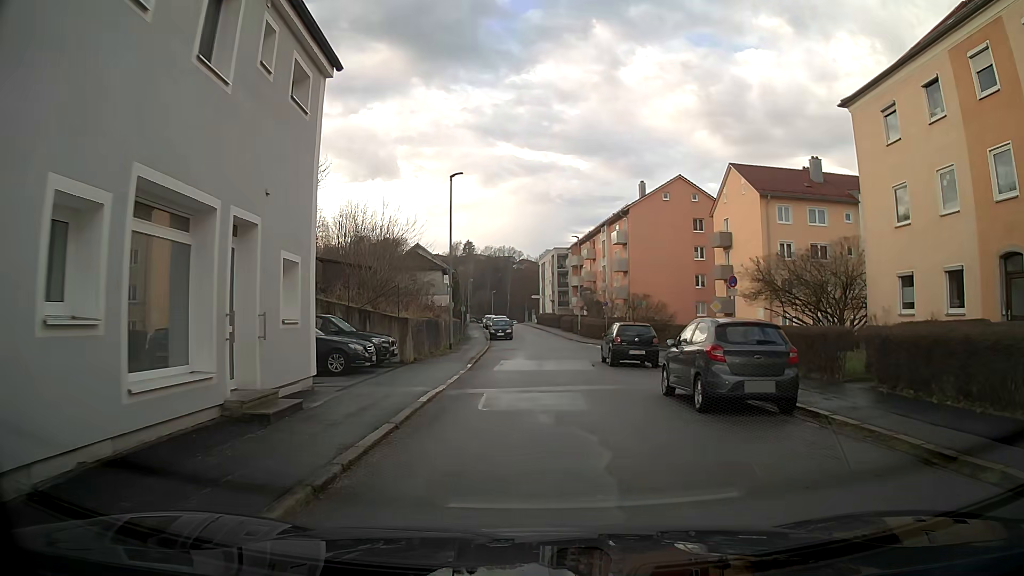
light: Day
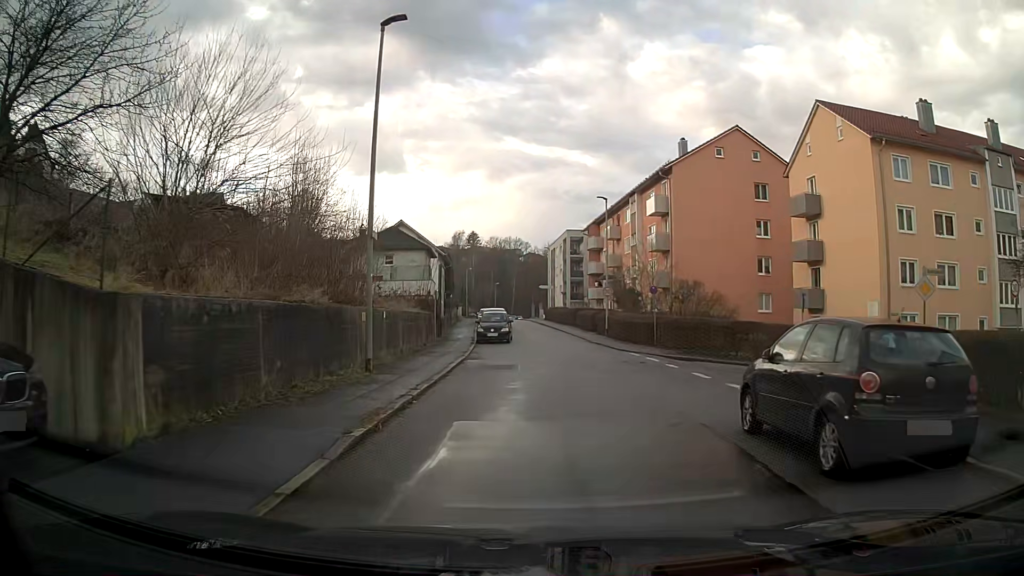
(-0.1, +16.4) m; -1°
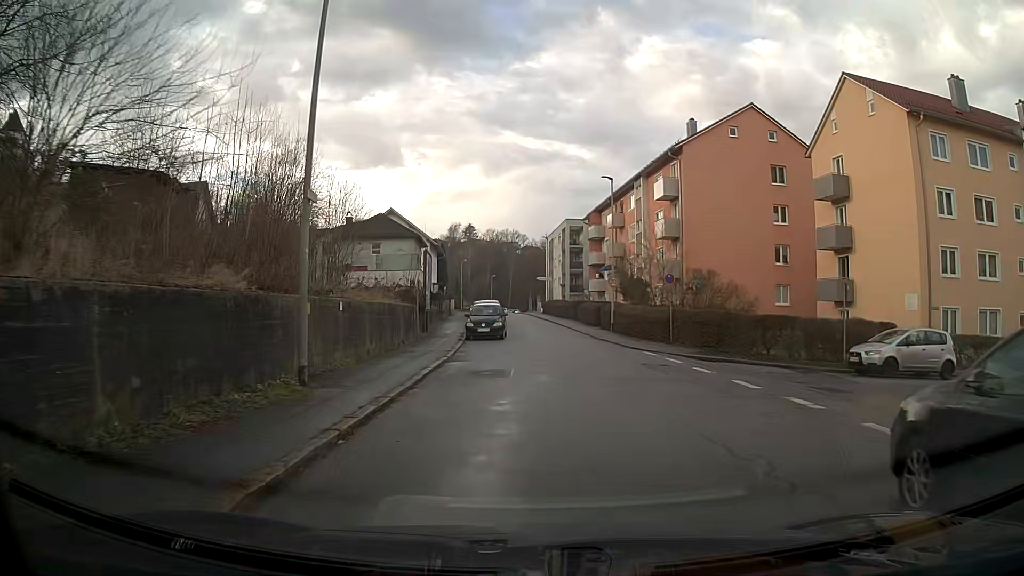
(0.0, +4.1) m; +1°
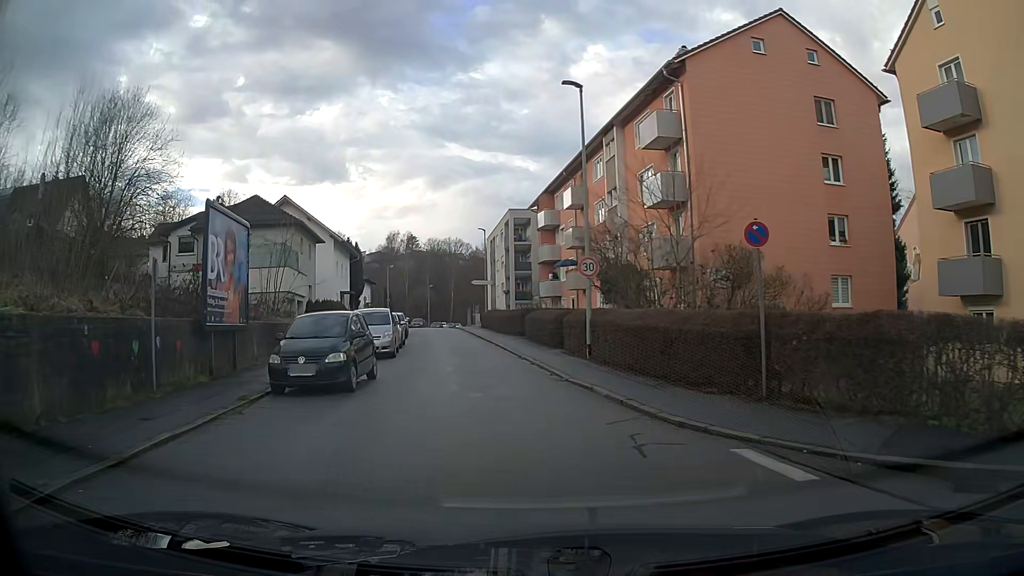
(+1.0, +16.4) m; +3°
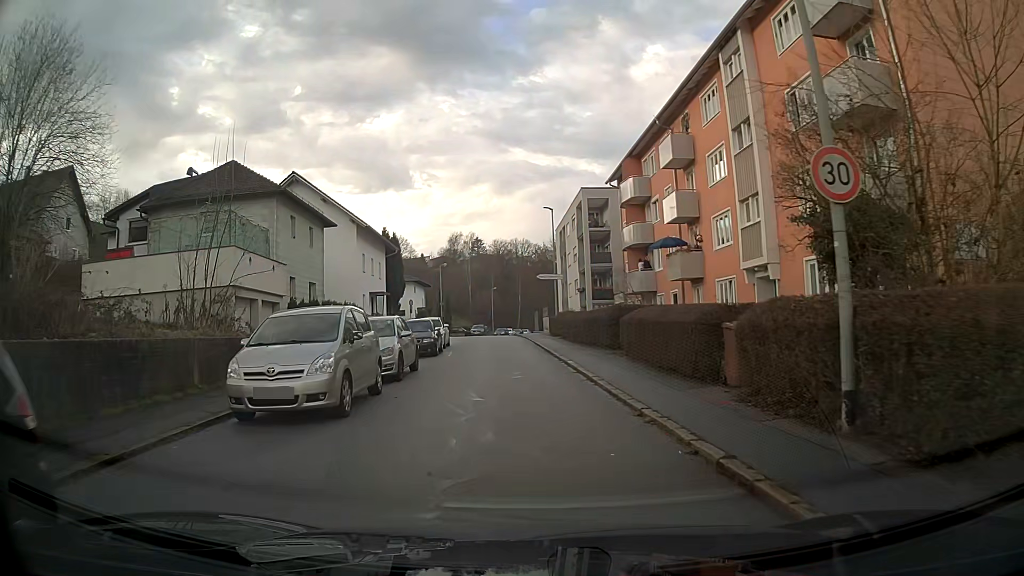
(-0.7, +12.7) m; -6°
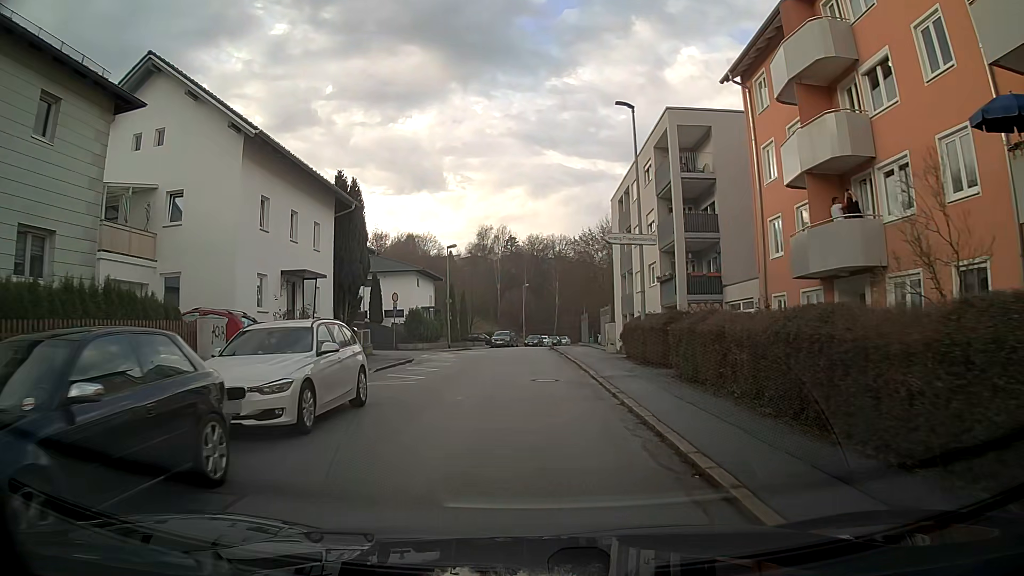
(-0.7, +22.4) m; -3°
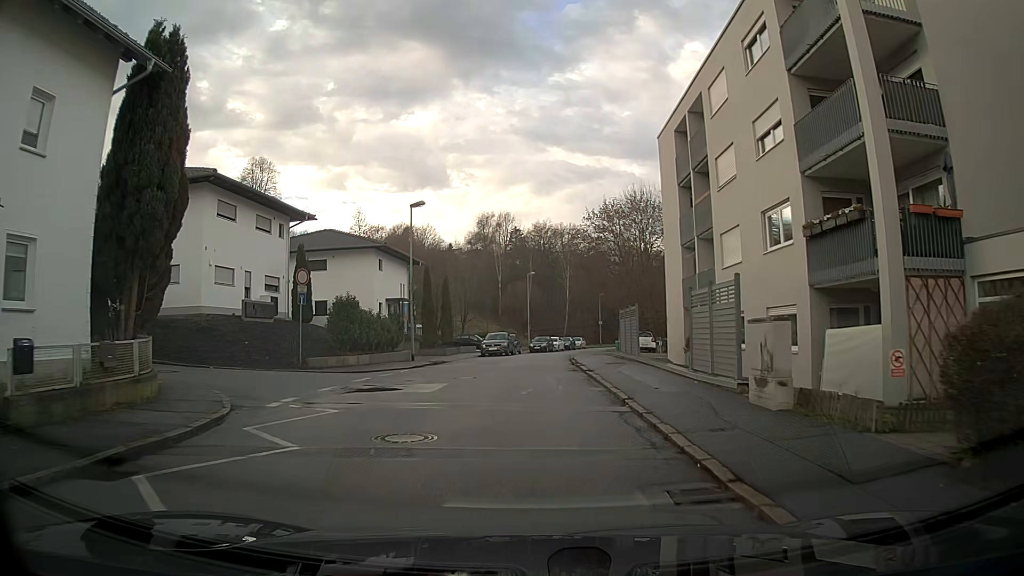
(-0.1, +18.6) m; 0°
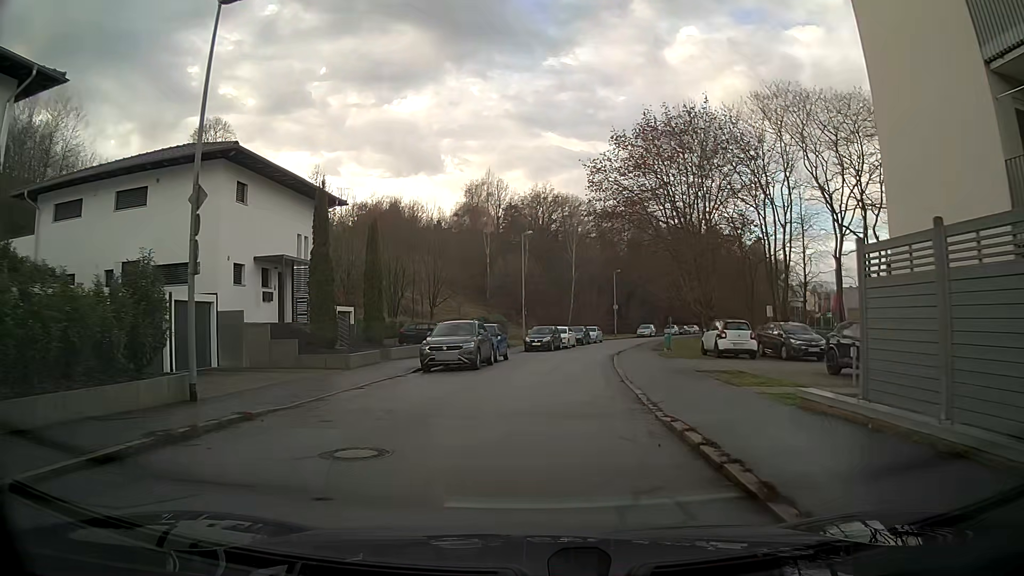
(-0.1, +23.0) m; +1°
(0, +10) (+1, +20) (+2, +30) (+3, +40) (+5, +50) (+8, +59) (+11, +69) (+15, +78) (+18, +87) (+23, +96) m
